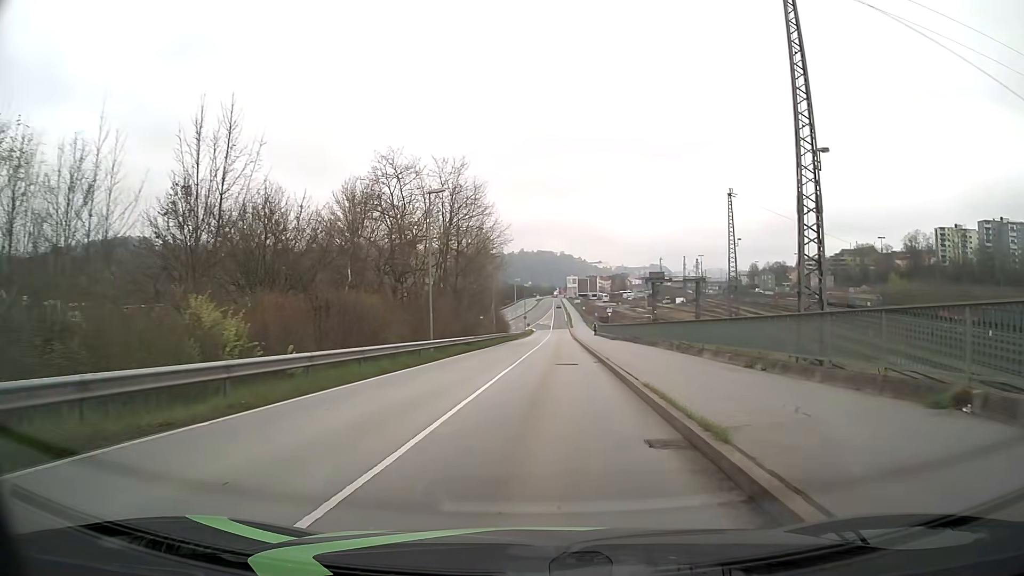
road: unclassified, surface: asphalt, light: Day
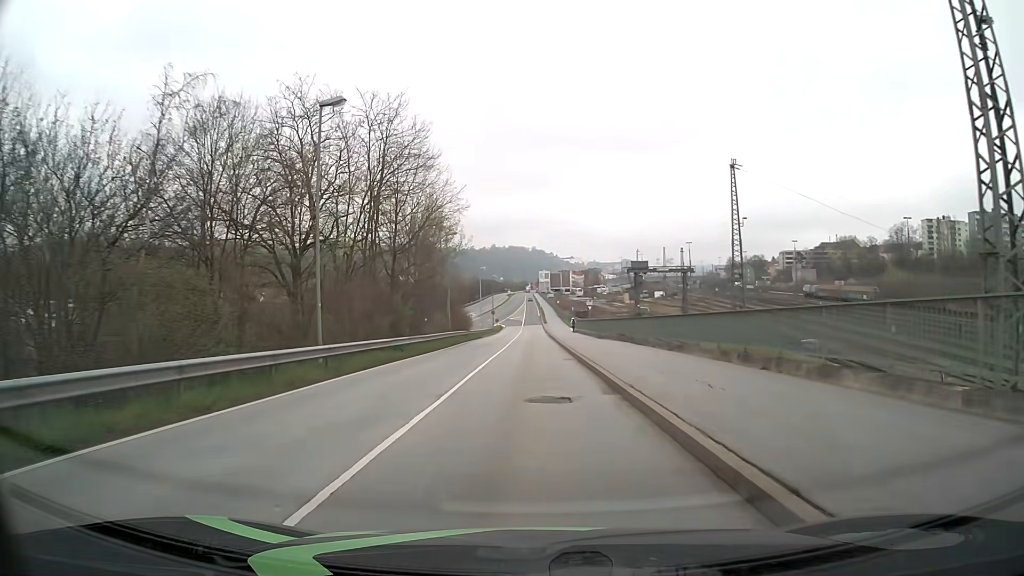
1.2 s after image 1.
(+0.3, +13.1) m; +2°
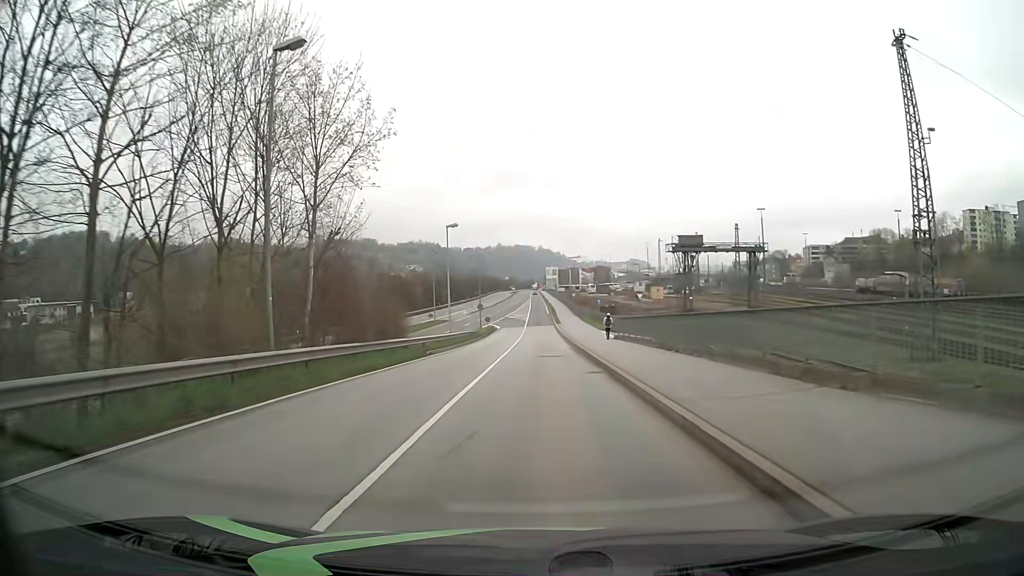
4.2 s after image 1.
(-0.2, +34.8) m; 0°
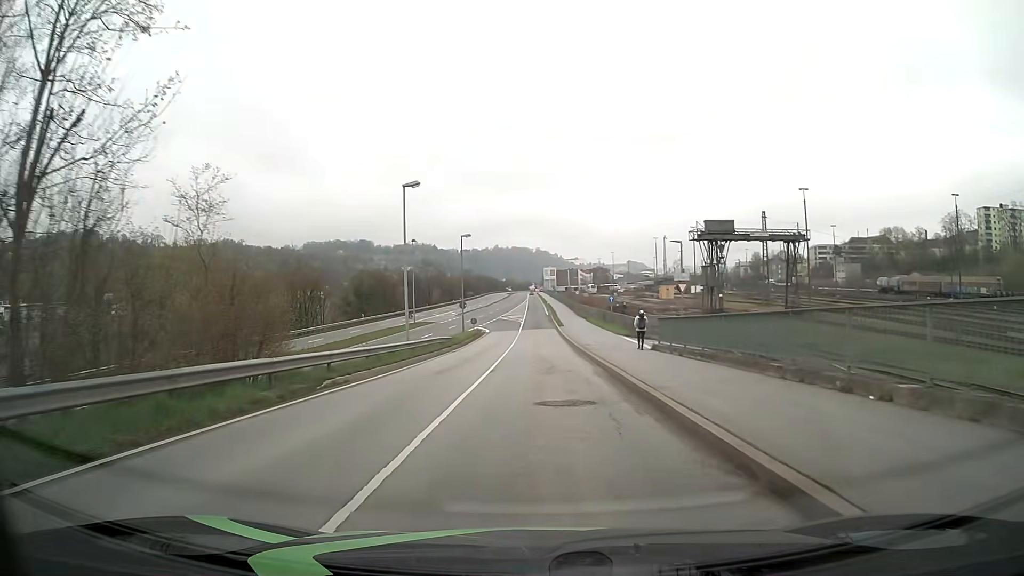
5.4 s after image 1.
(0.0, +14.4) m; 0°
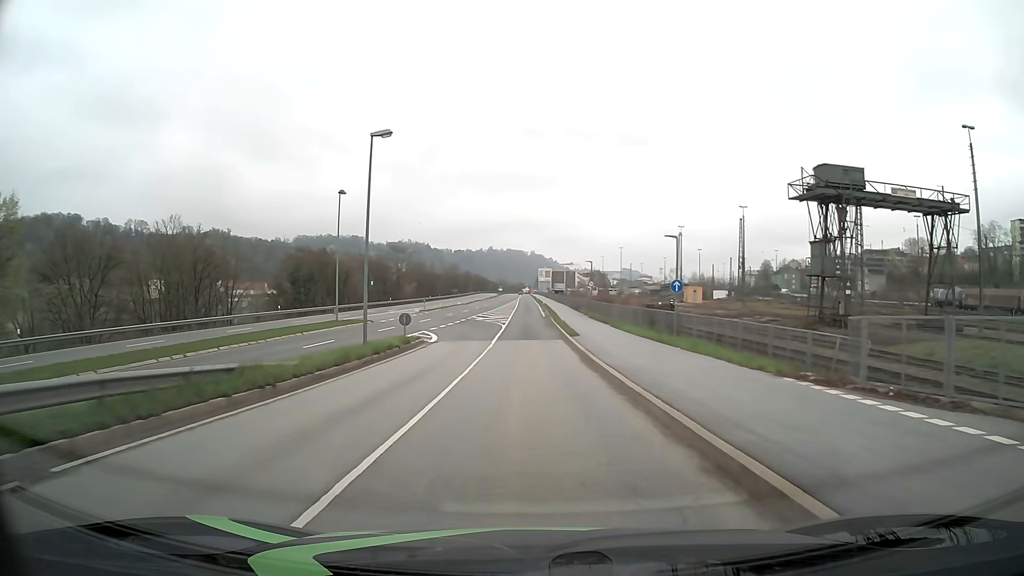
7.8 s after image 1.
(+0.3, +29.8) m; +1°
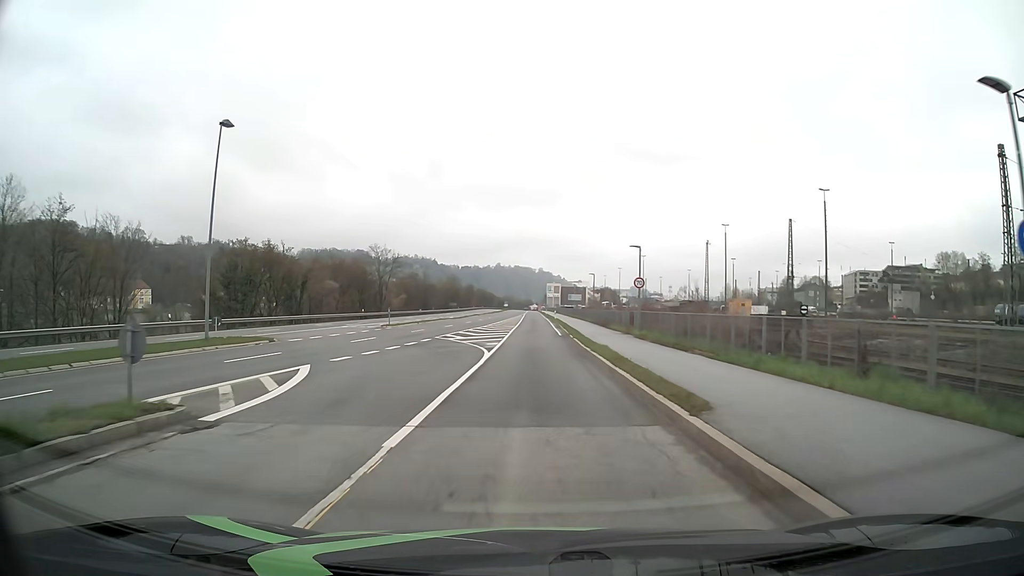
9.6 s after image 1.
(-0.1, +22.8) m; 0°
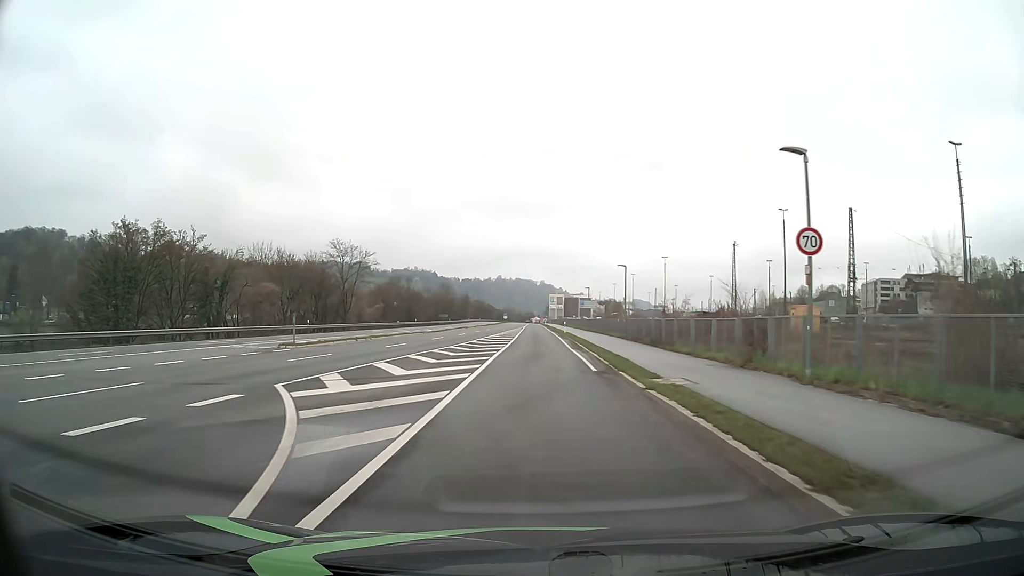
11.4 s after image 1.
(0.0, +22.5) m; 0°
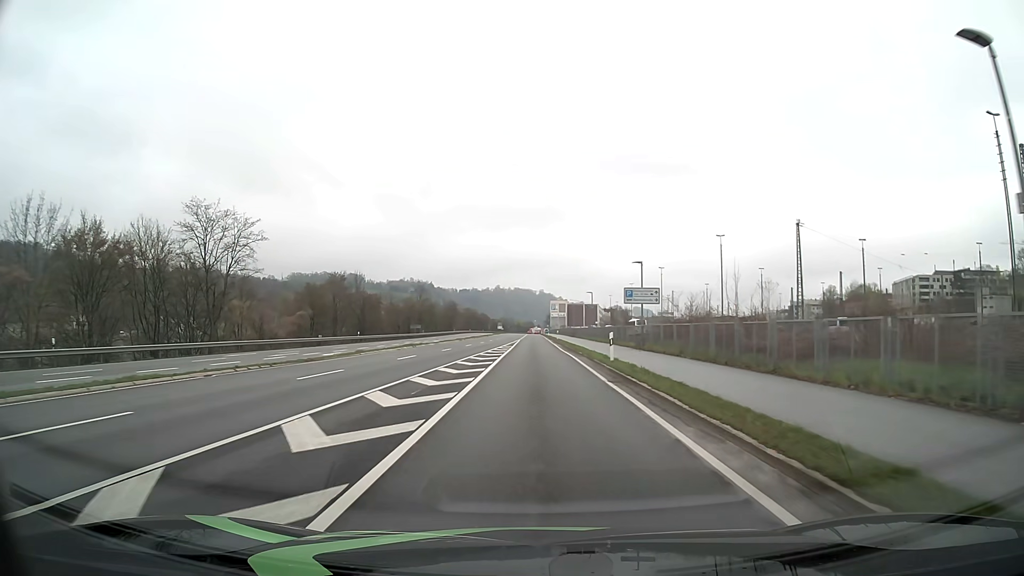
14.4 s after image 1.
(+0.1, +39.1) m; 0°
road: primary
(0, +10) (0, +20) (0, +30) (0, +40) (0, +50) (0, +60) (0, +70) (0, +80) (0, +90) (0, +100) m
